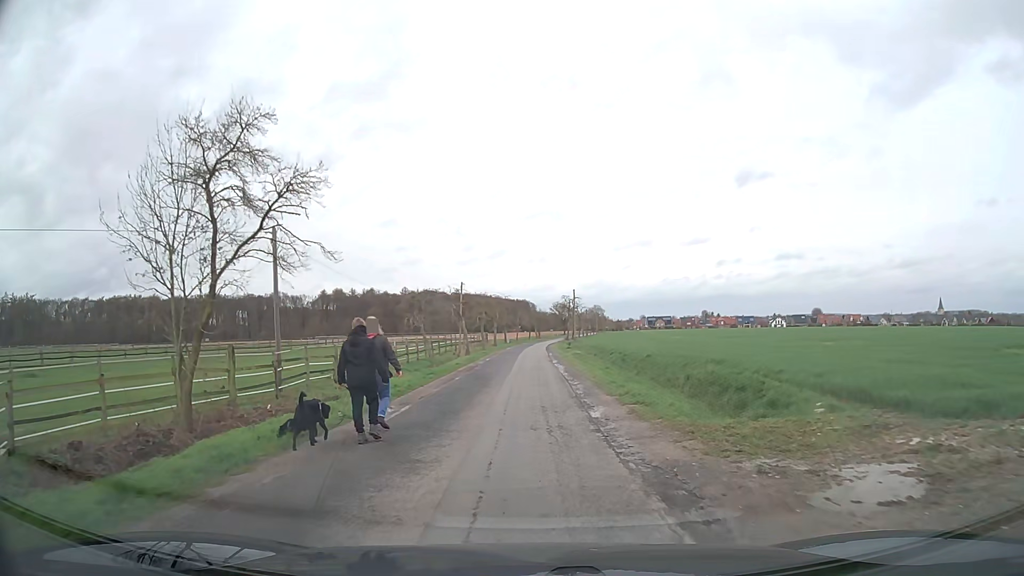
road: unclassified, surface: asphalt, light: Day
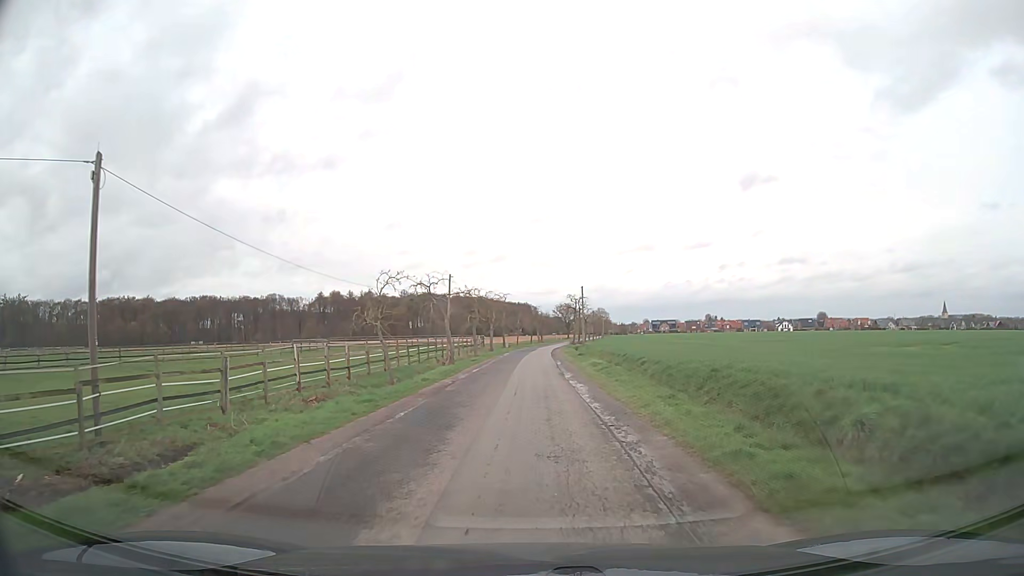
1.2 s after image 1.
(+0.1, +10.6) m; 0°
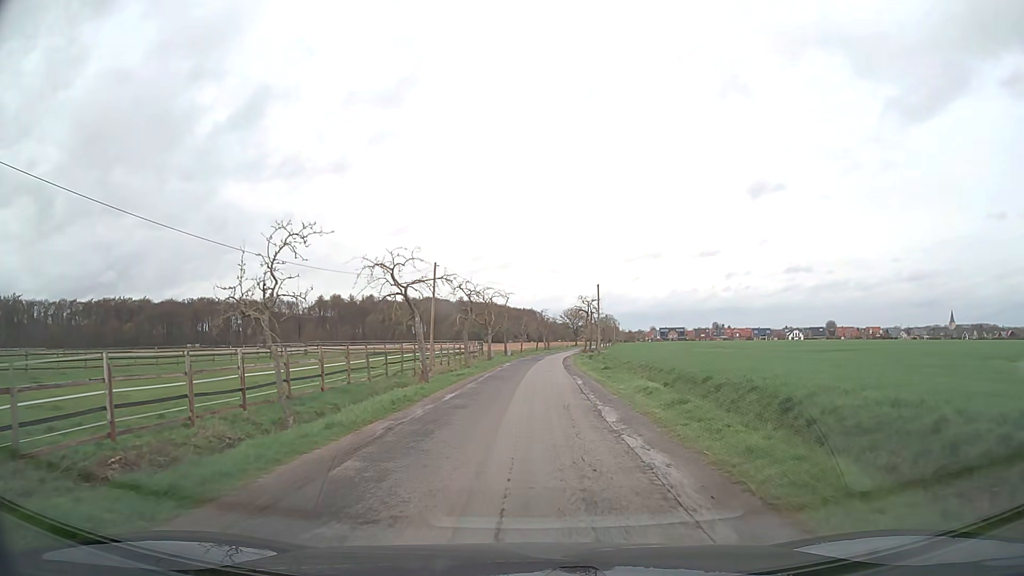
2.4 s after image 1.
(-0.1, +11.4) m; -1°
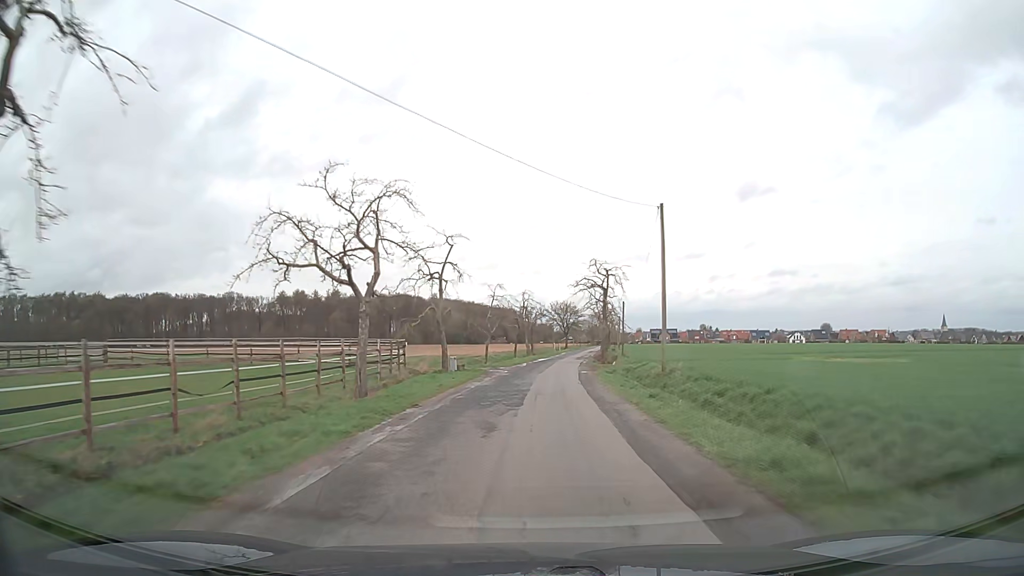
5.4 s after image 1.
(+0.7, +37.7) m; +2°
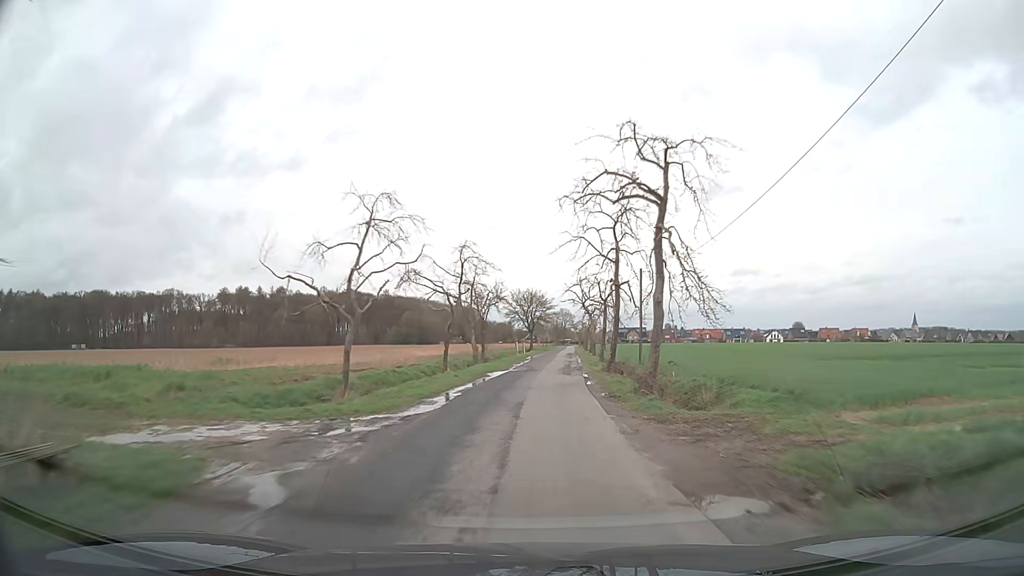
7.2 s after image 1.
(+0.7, +29.3) m; +3°
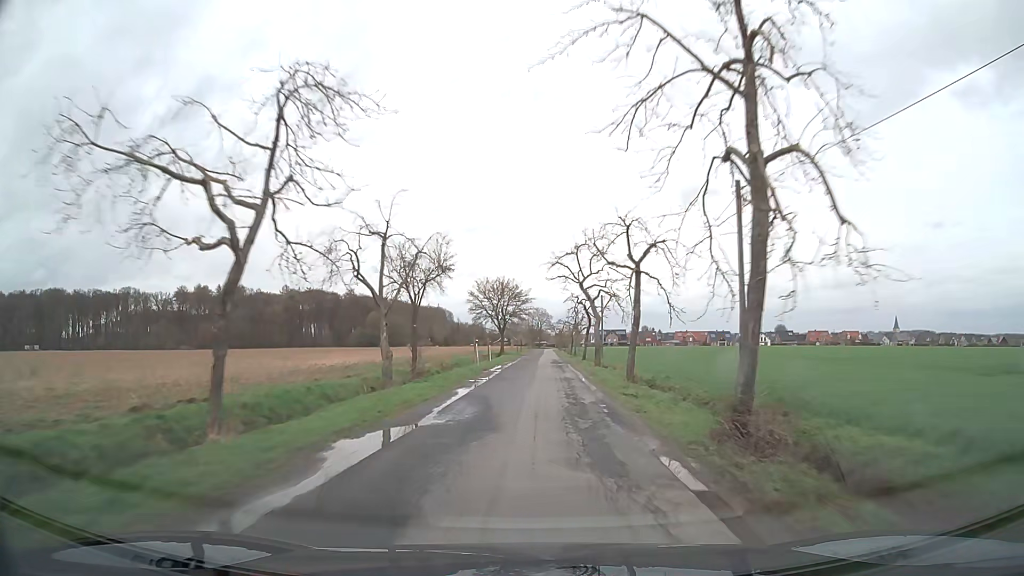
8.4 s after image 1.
(+0.4, +21.9) m; +2°
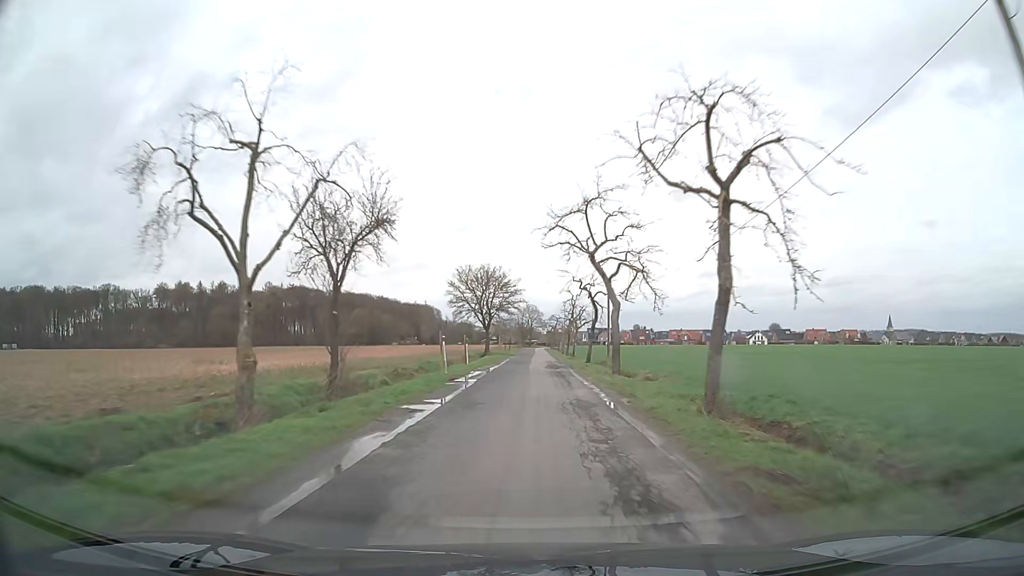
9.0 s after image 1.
(+0.1, +11.5) m; +1°
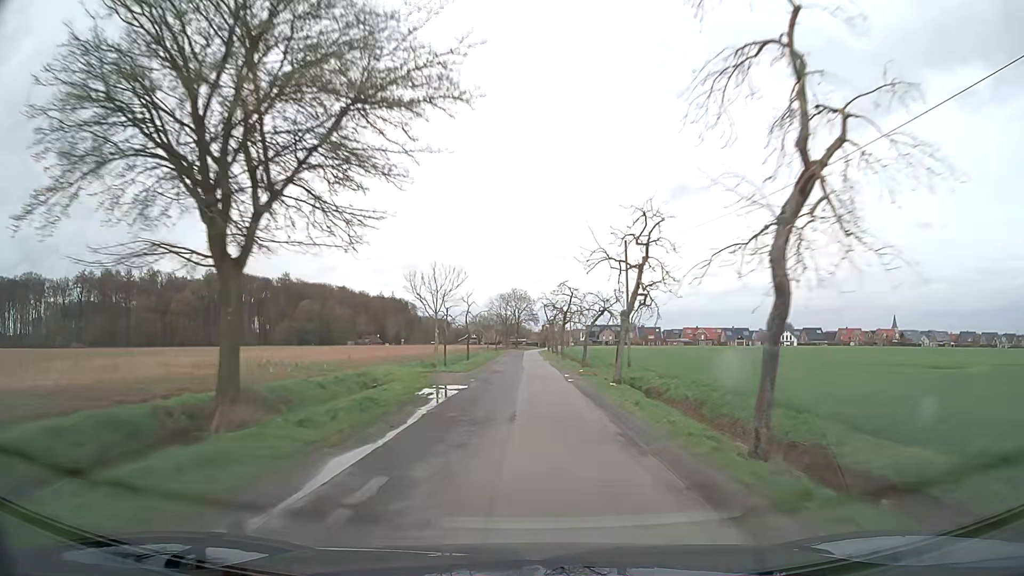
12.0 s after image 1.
(+0.6, +60.4) m; +1°
(0, +10) (0, +20) (0, +30) (0, +40) (0, +50) (0, +60) (0, +70) (-1, +80) (0, +90) (0, +100) m
